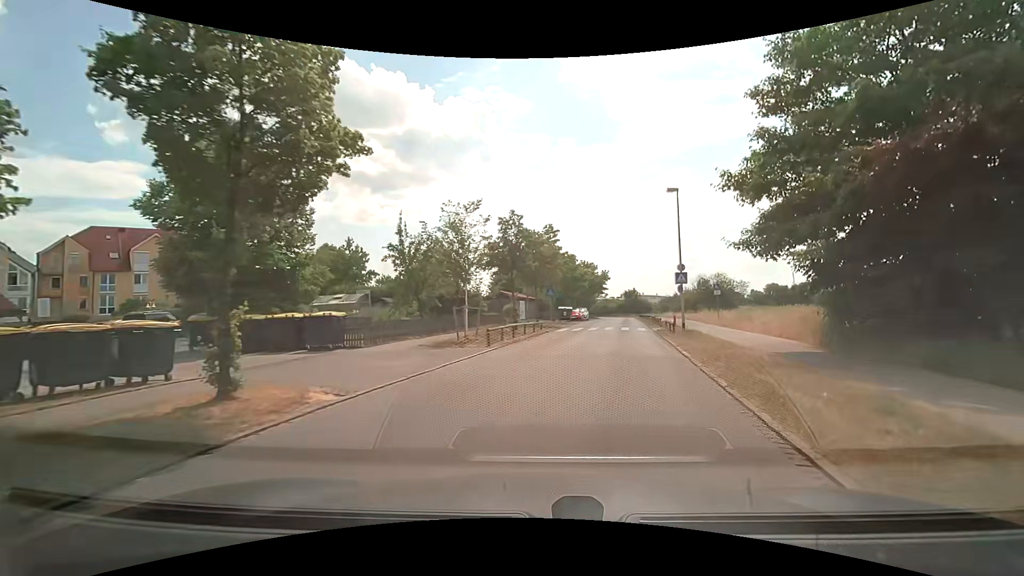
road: residential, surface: asphalt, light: Day
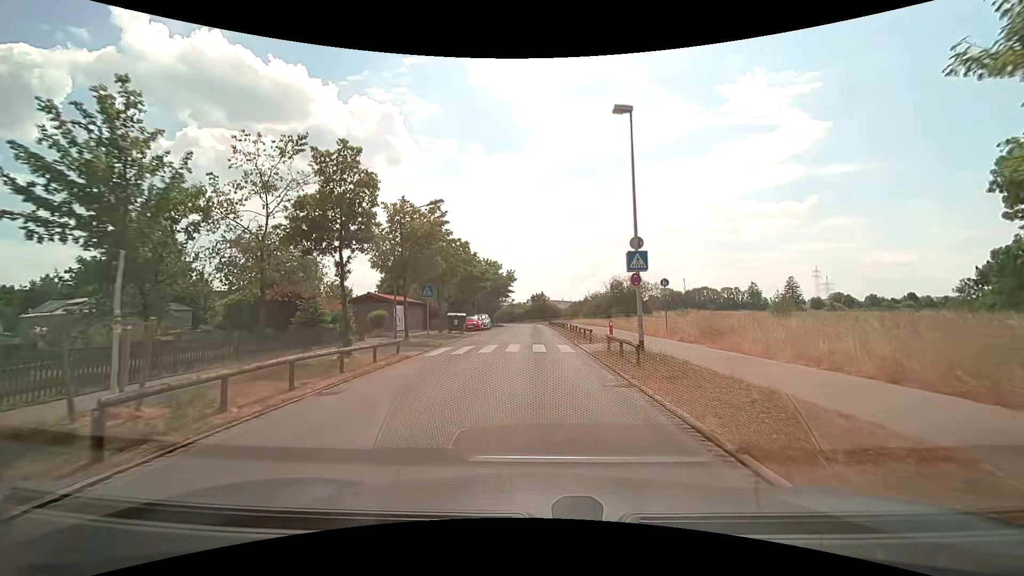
(+1.5, +12.6) m; +10°
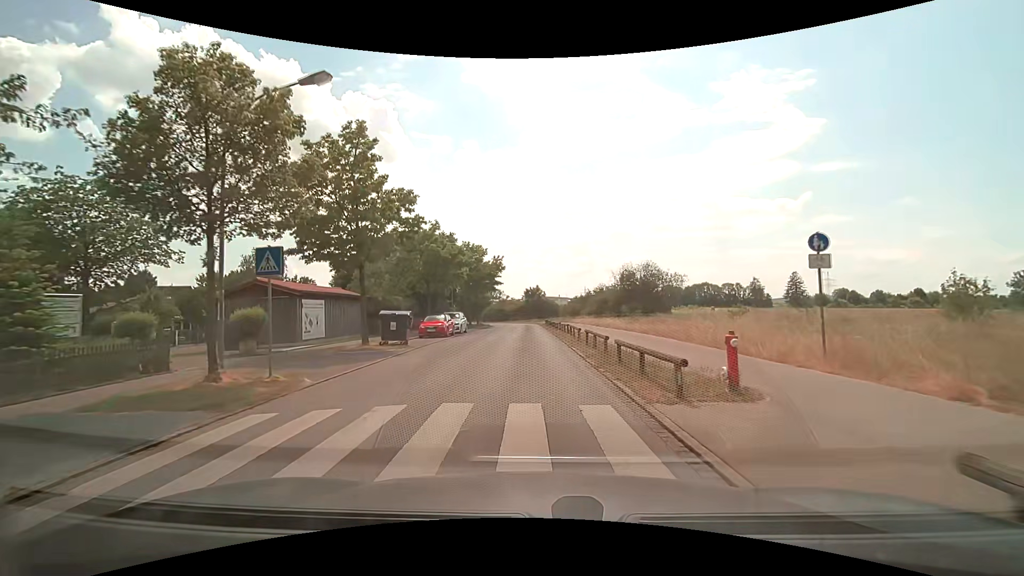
(+0.2, +14.0) m; +1°
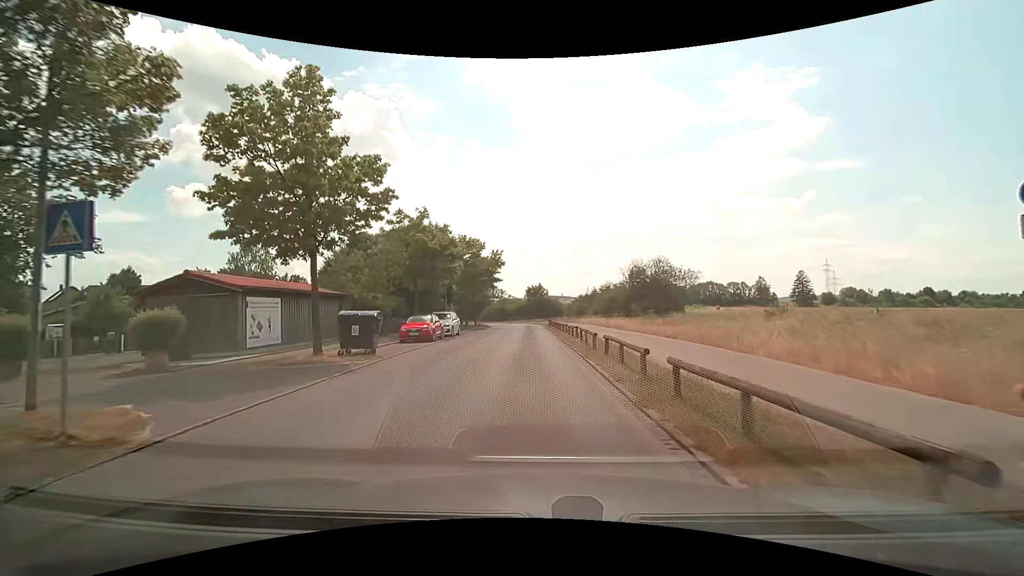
(0.0, +4.6) m; -1°
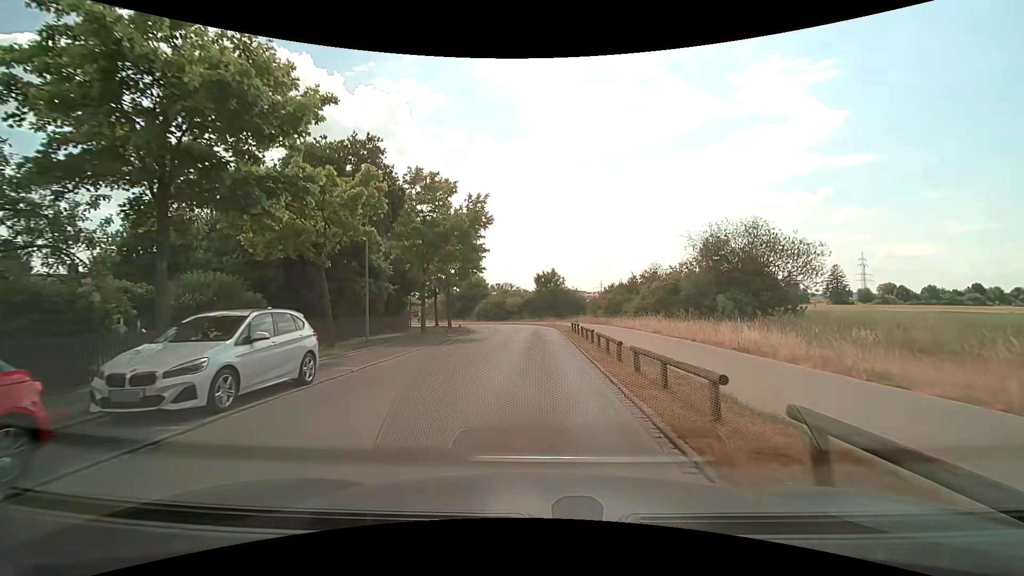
(-0.2, +23.1) m; -1°
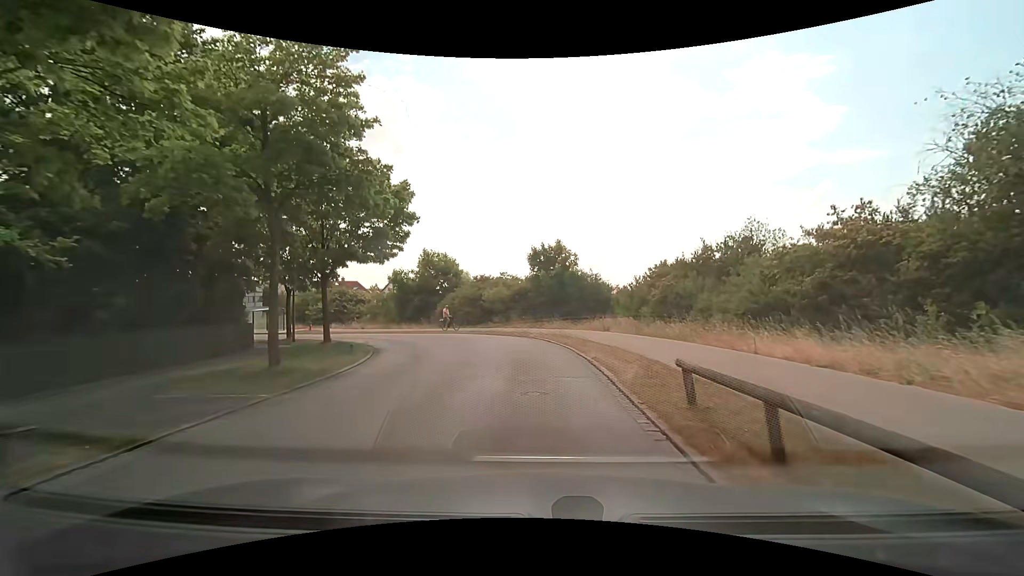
(+0.1, +23.5) m; 0°
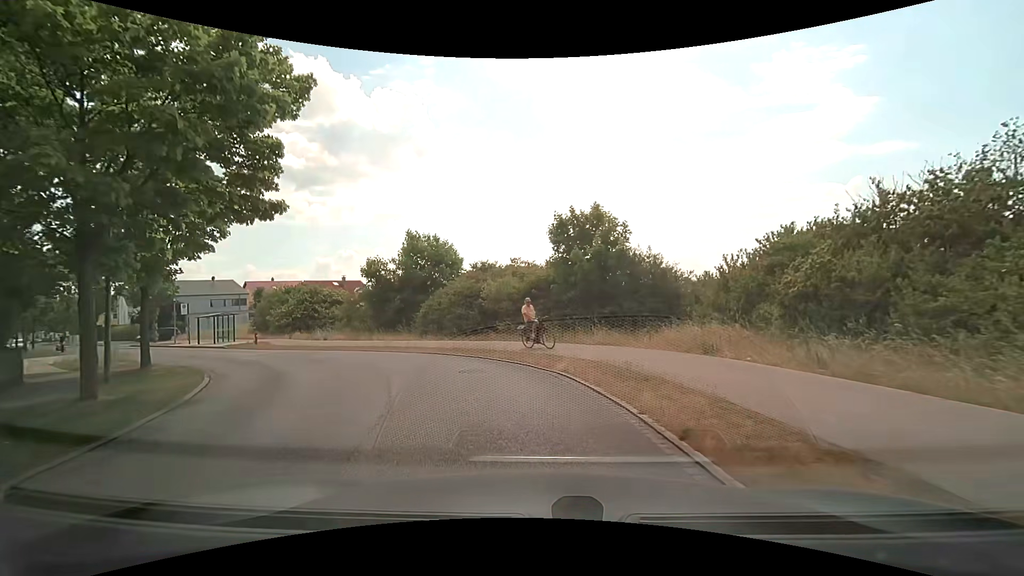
(-0.1, +13.0) m; -3°
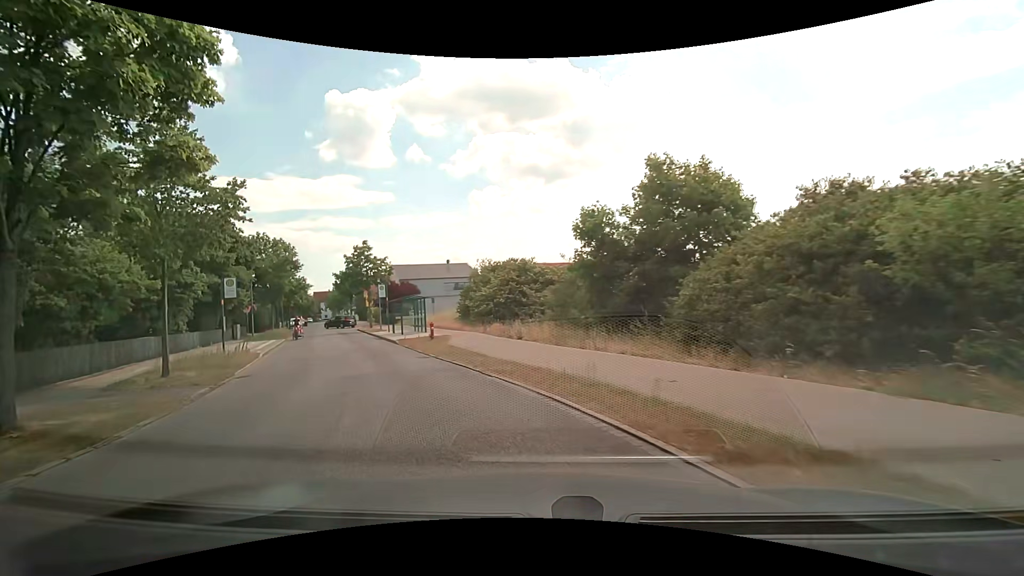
(-2.8, +14.8) m; -27°
(-2, +10) (-6, +19) (-10, +28) (-14, +37) (-18, +46) (-22, +55) (-26, +65) (-30, +74) (-34, +83) (-39, +92) m
